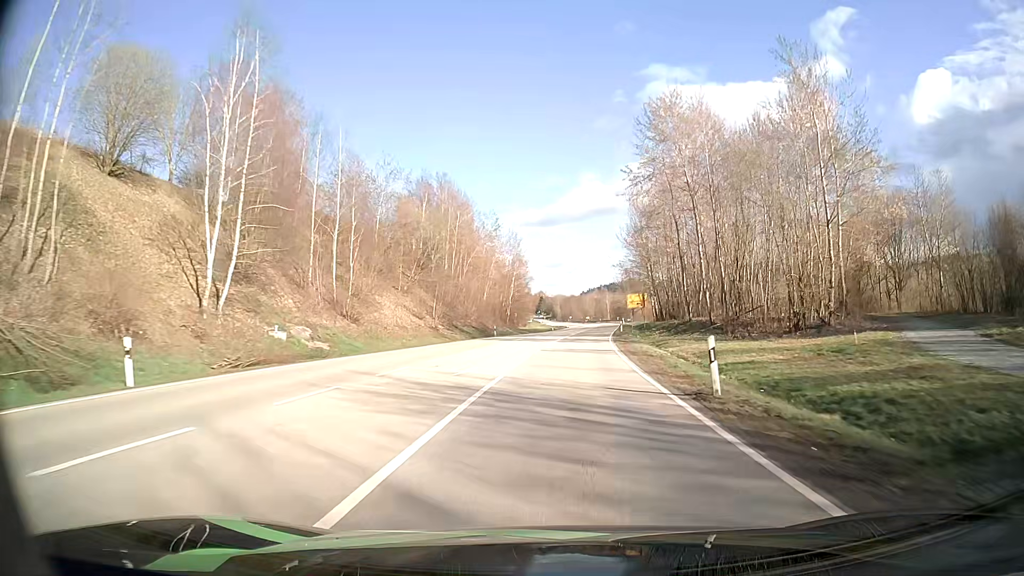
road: secondary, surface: asphalt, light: Day
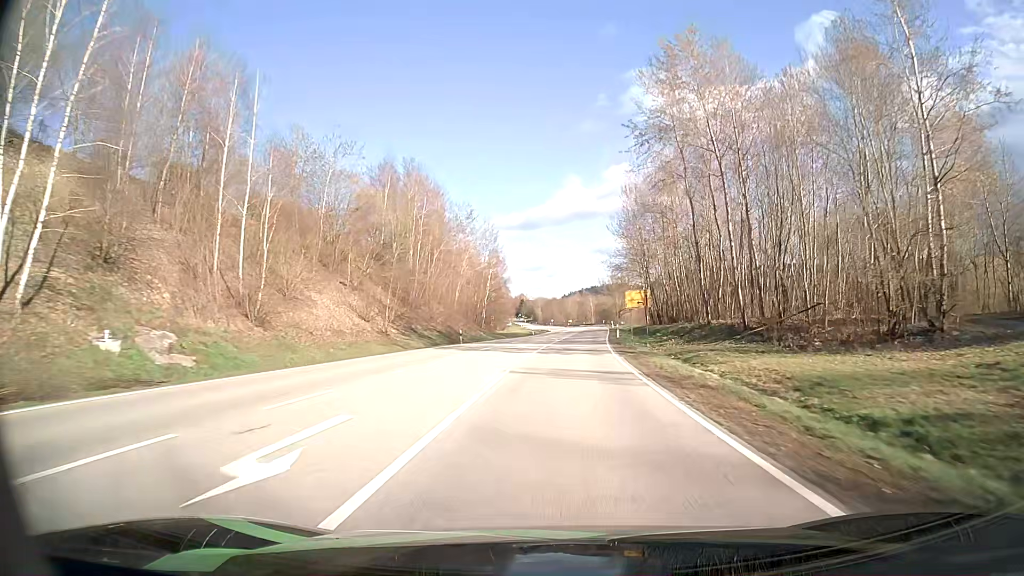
(+0.2, +12.2) m; +2°
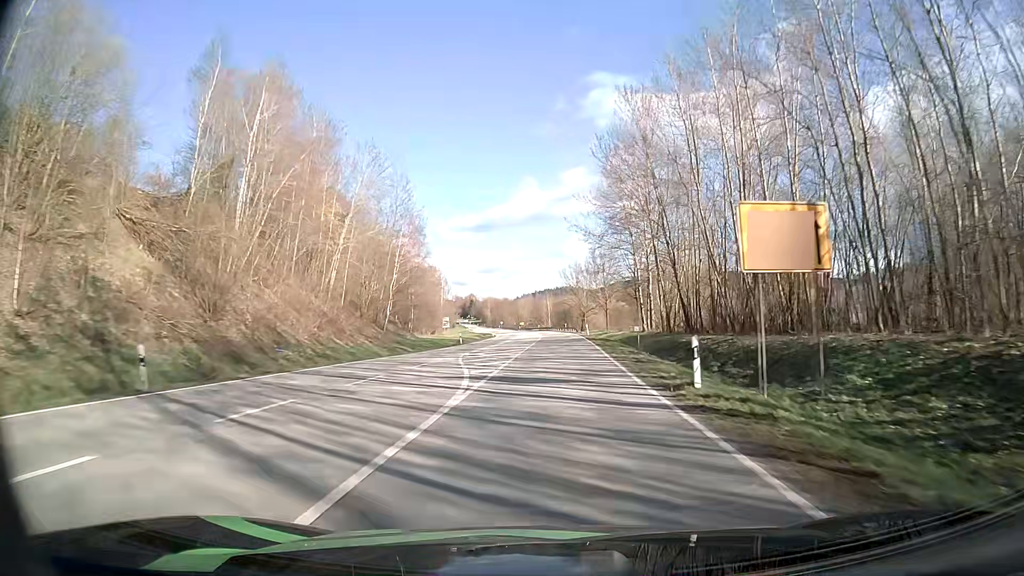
(+1.4, +37.2) m; +4°
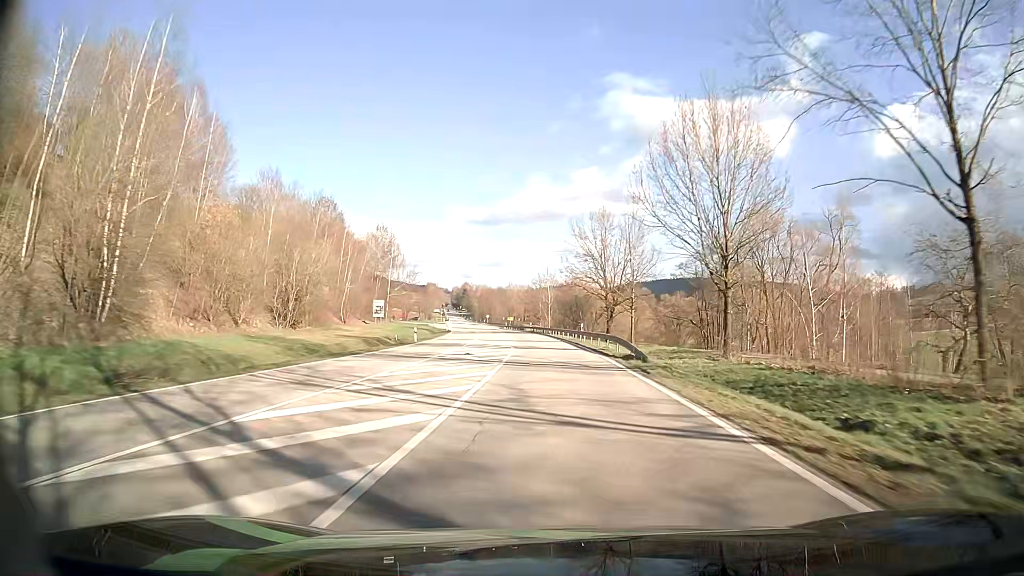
(+0.8, +64.4) m; 0°
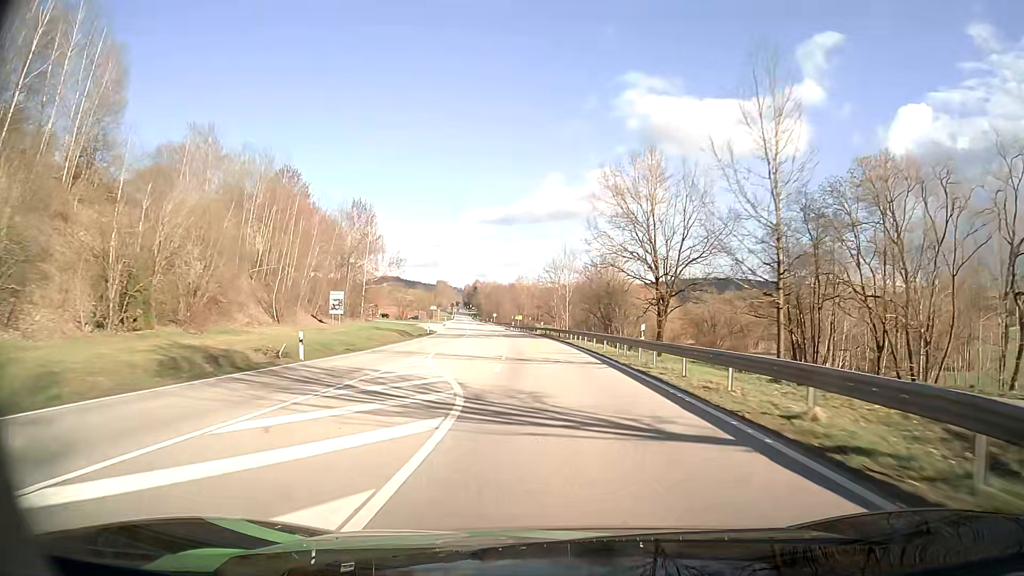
(-0.2, +26.2) m; -1°
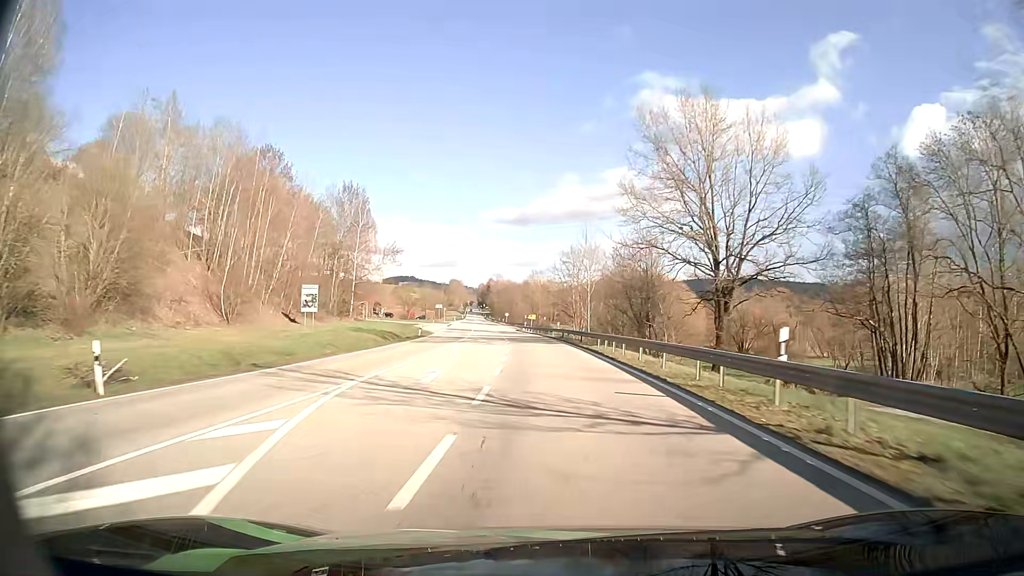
(-0.1, +13.2) m; -1°
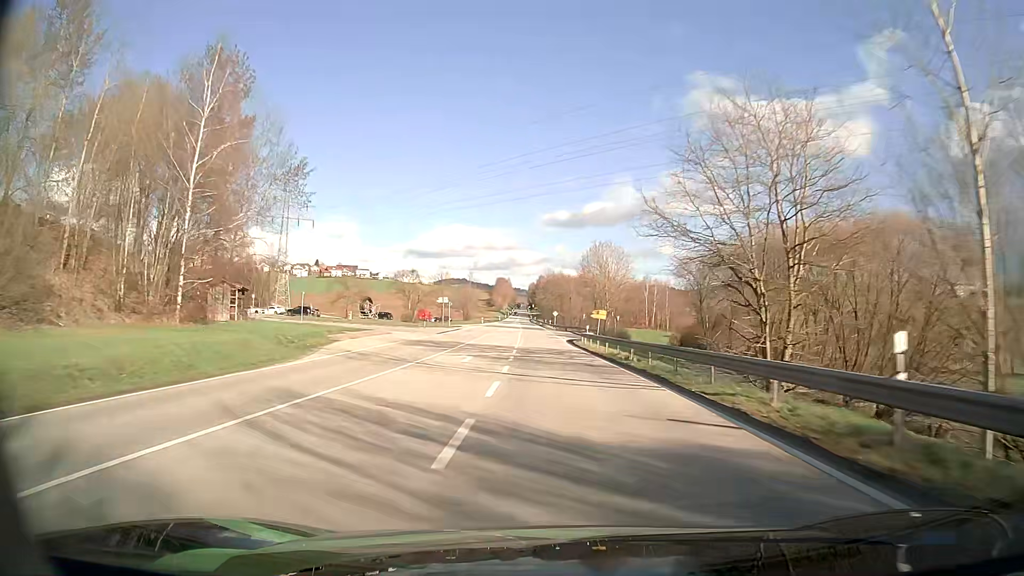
(-2.2, +53.1) m; -5°
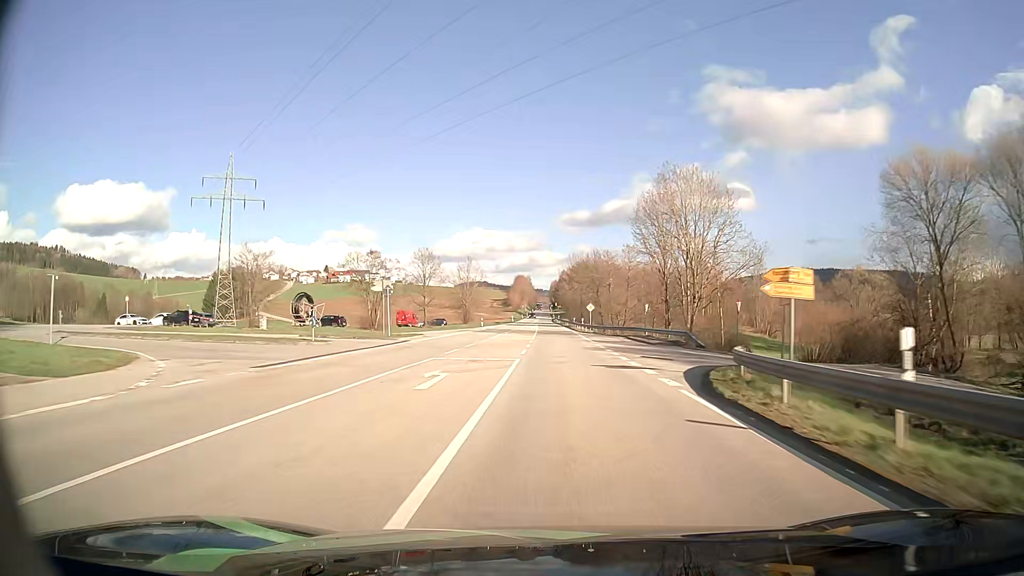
(-0.7, +40.4) m; -2°
(0, +10) (0, +20) (0, +30) (0, +40) (0, +50) (0, +60) (0, +70) (0, +80) (0, +90) (0, +100) m
